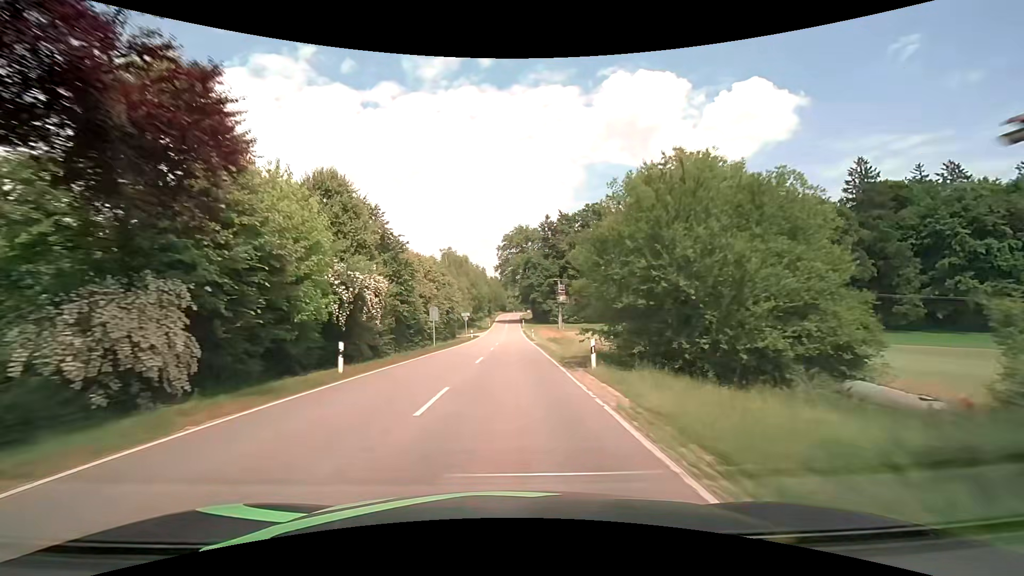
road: tertiary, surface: asphalt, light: Day
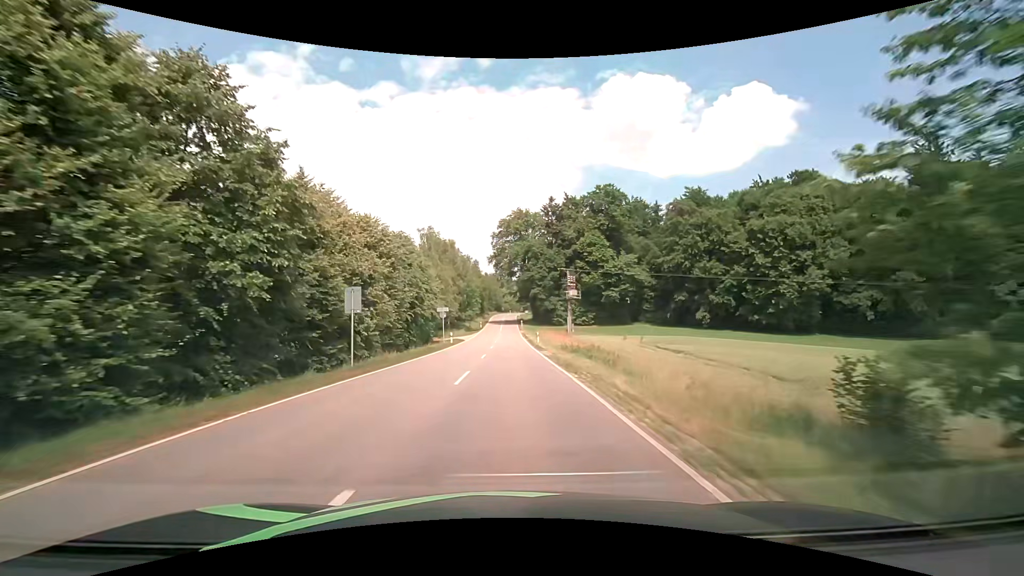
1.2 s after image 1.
(0.0, +19.4) m; 0°
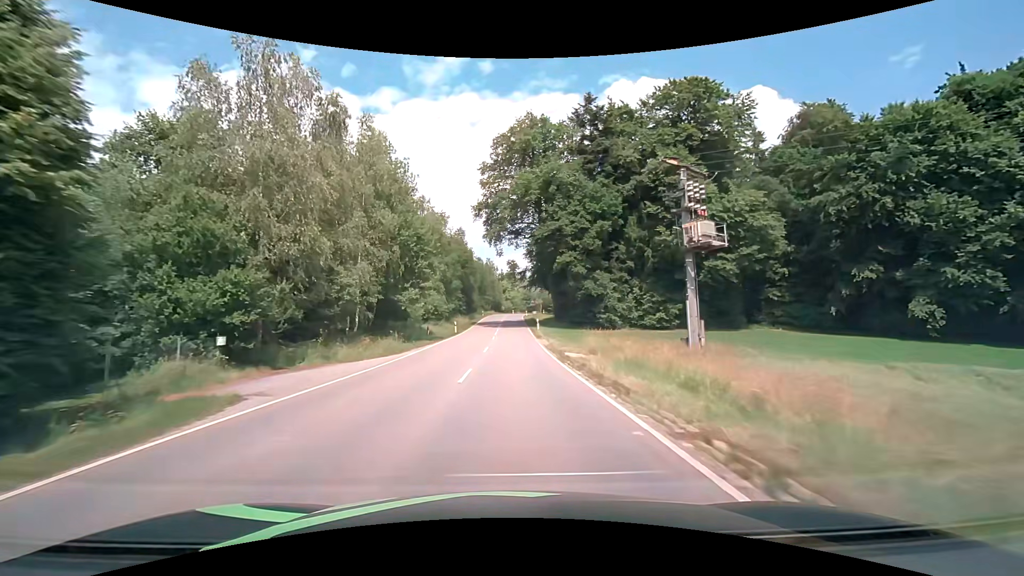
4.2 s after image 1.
(+0.3, +48.6) m; 0°
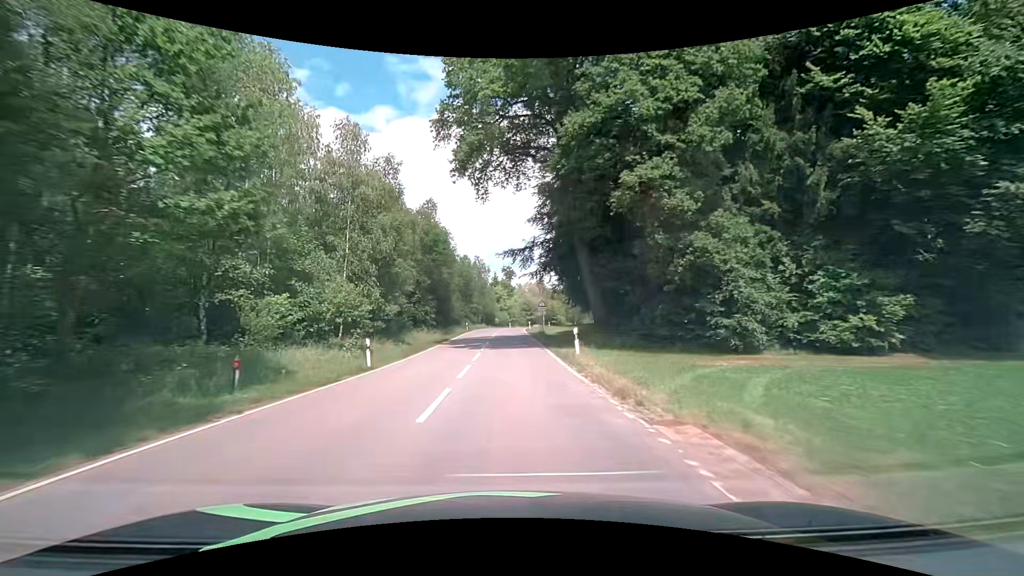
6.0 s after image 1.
(+0.2, +28.9) m; 0°
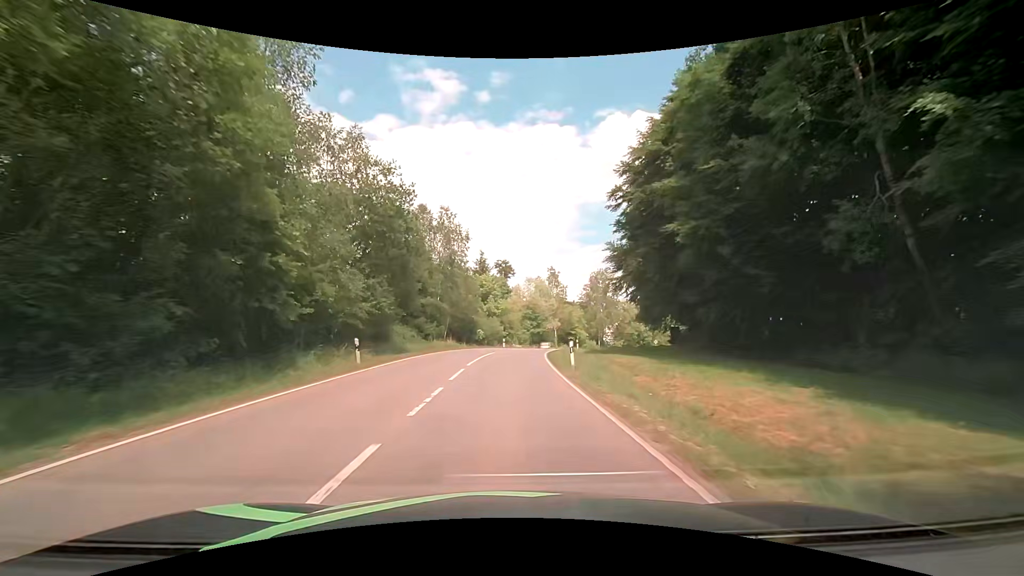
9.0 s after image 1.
(+0.2, +47.4) m; +1°
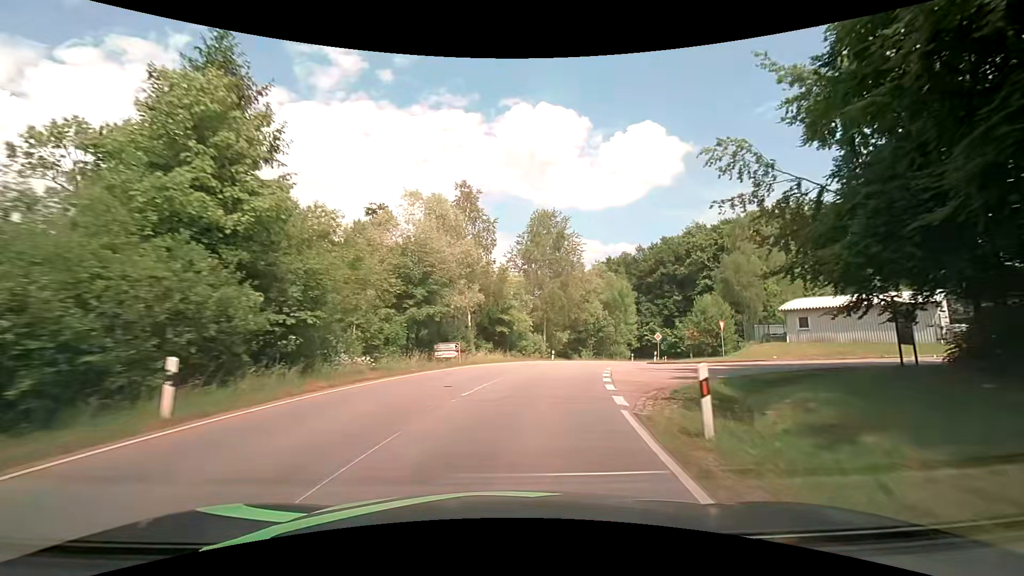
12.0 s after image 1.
(+3.0, +48.0) m; +11°
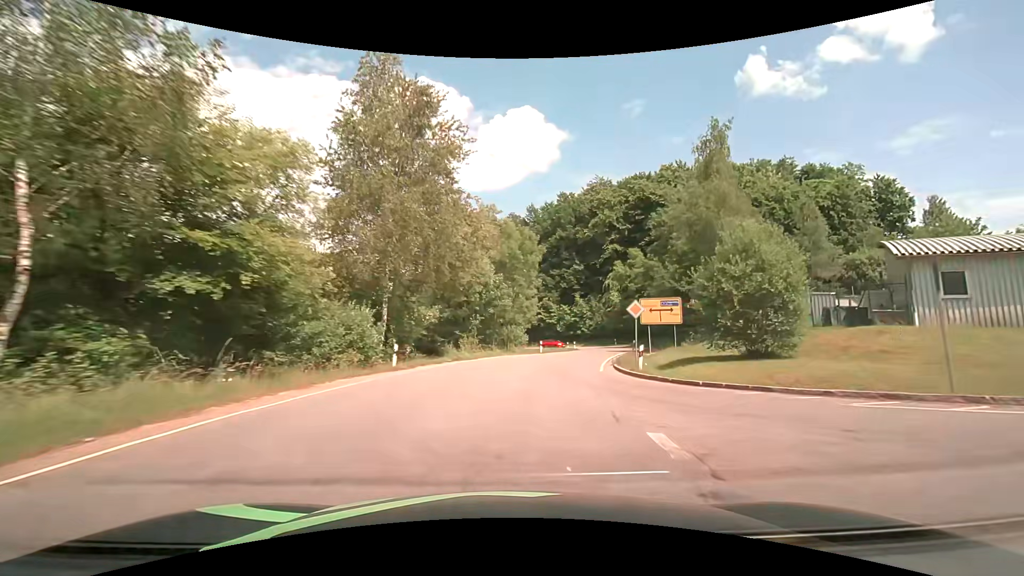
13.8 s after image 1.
(+3.7, +29.0) m; +14°
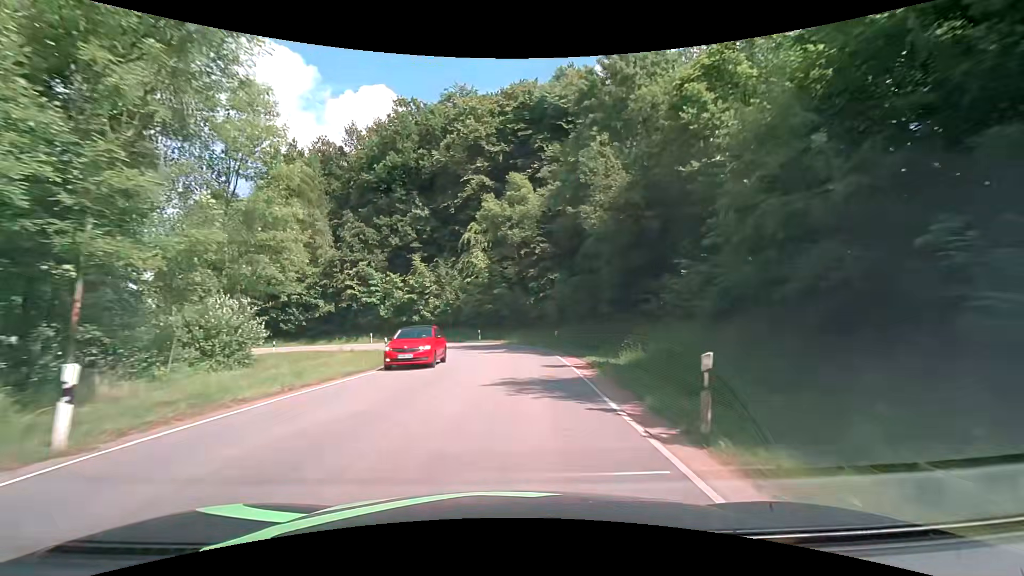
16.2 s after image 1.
(+6.0, +35.9) m; +17°
(0, +10) (0, +20) (0, +30) (-3, +39) (-9, +47) (-18, +52) (-28, +54) (-38, +56) (-46, +61) (-53, +69) m
